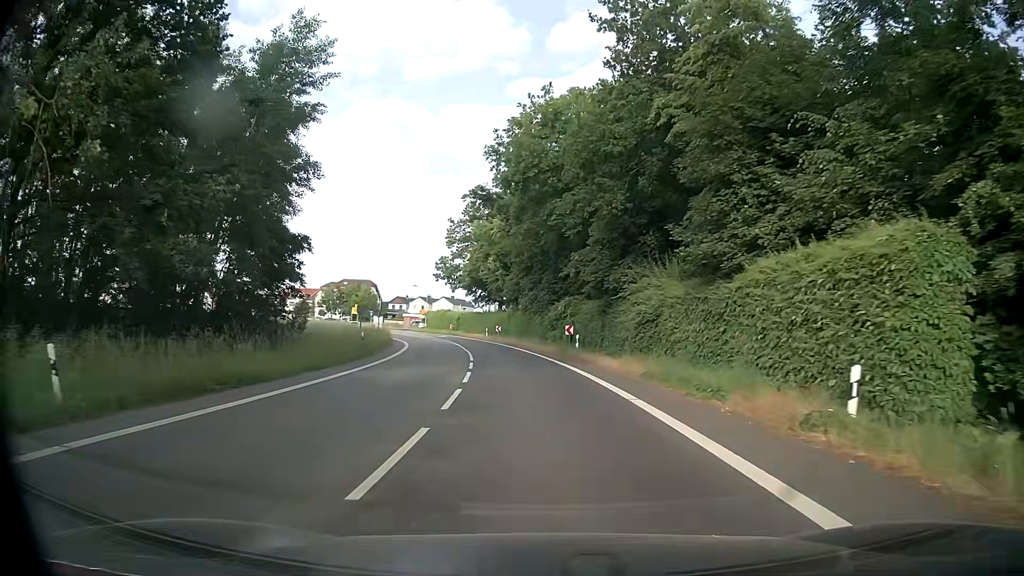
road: secondary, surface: asphalt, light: Day
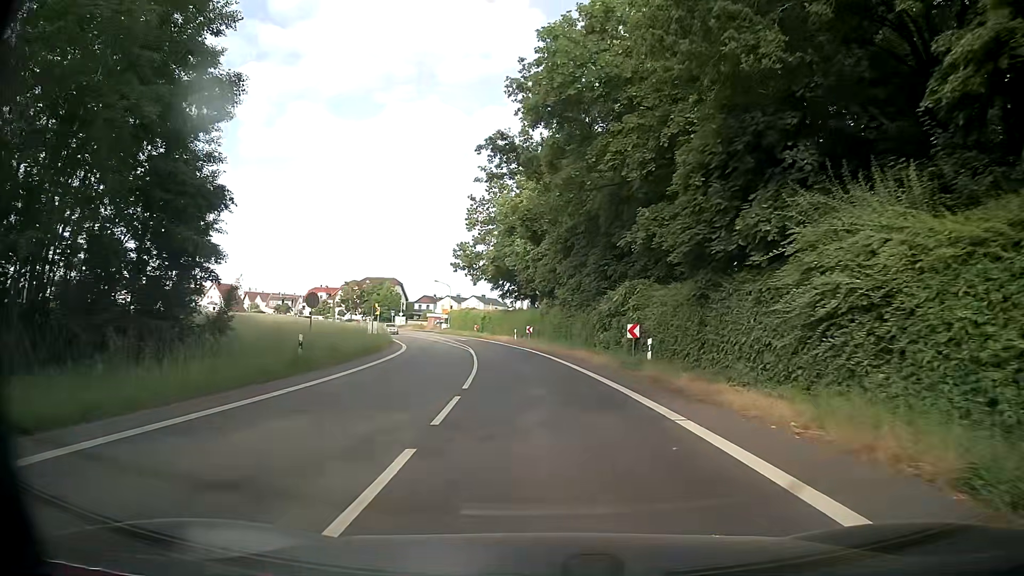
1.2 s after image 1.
(-0.5, +14.1) m; -3°
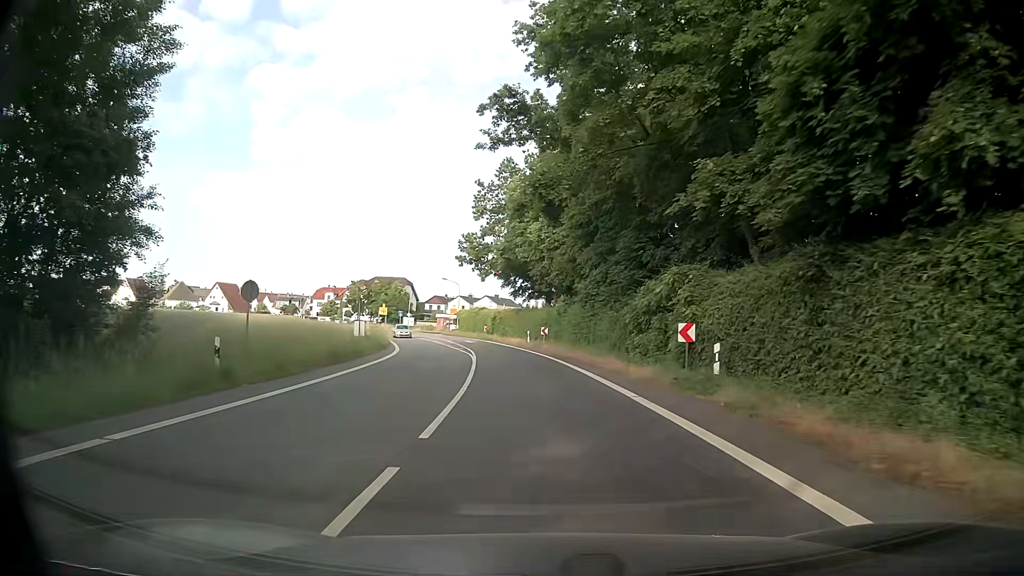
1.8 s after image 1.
(-0.1, +7.1) m; 0°
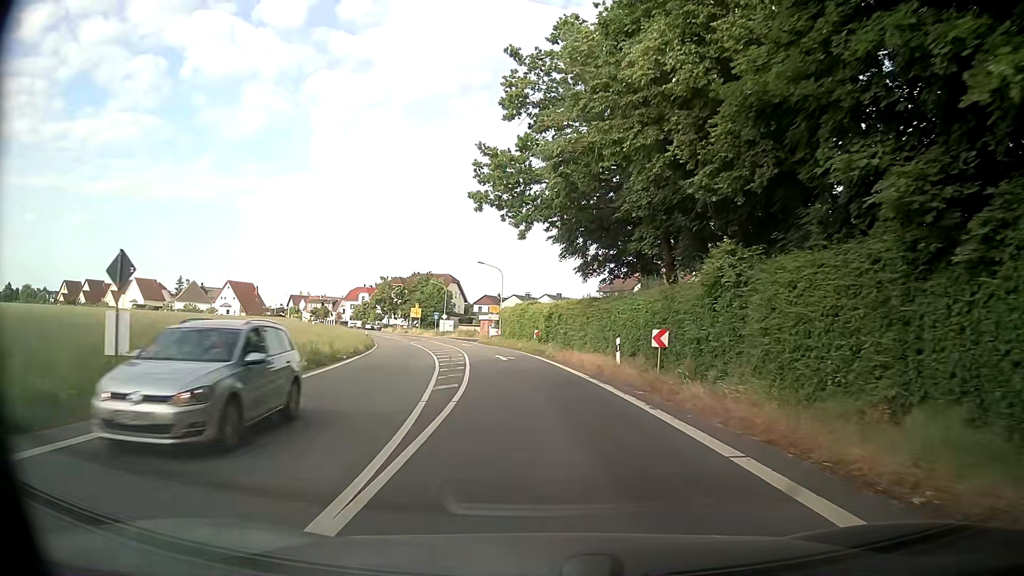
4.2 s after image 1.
(-1.9, +28.1) m; -6°
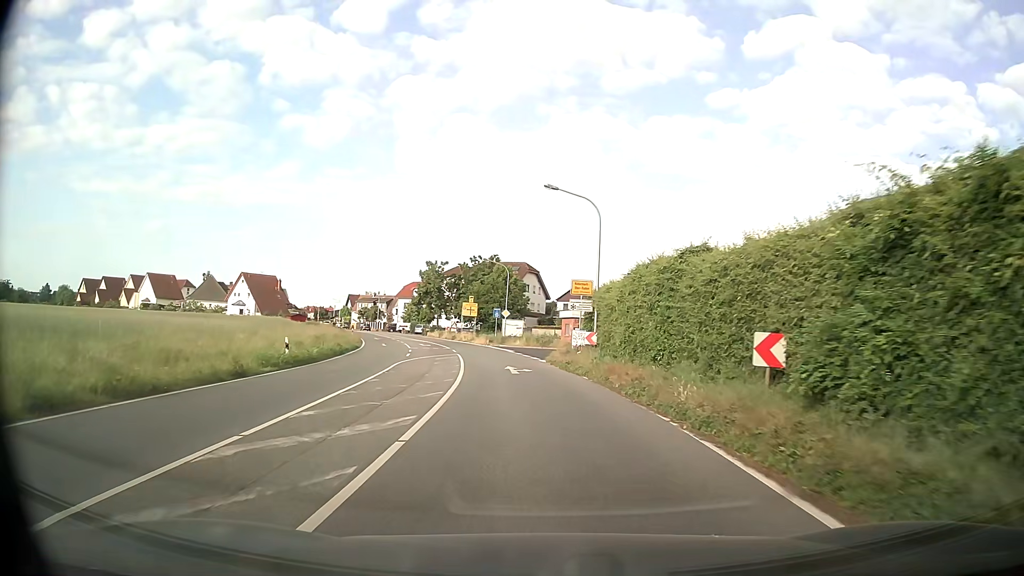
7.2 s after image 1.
(-2.6, +34.7) m; -8°
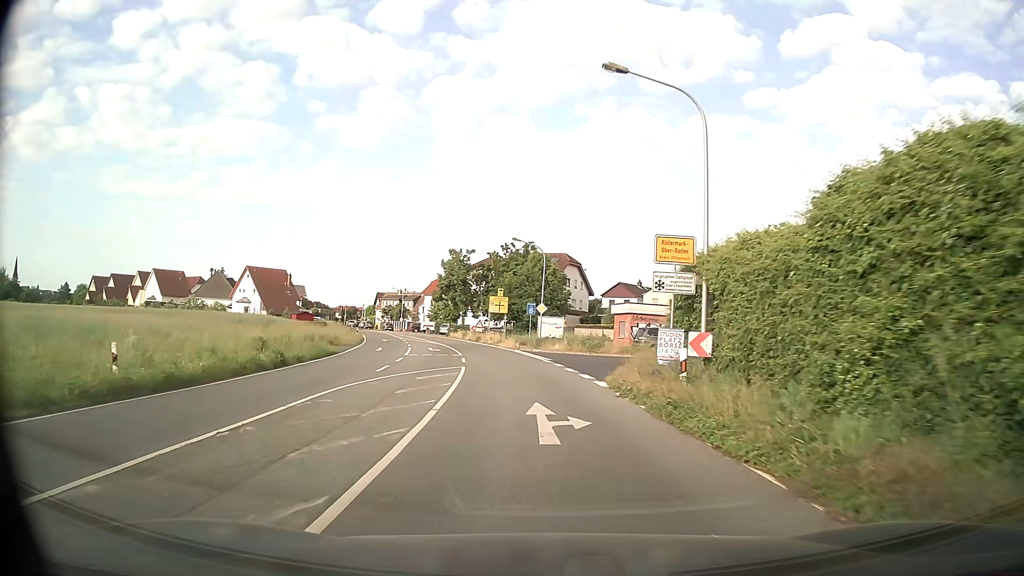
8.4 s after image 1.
(-0.4, +13.7) m; -4°
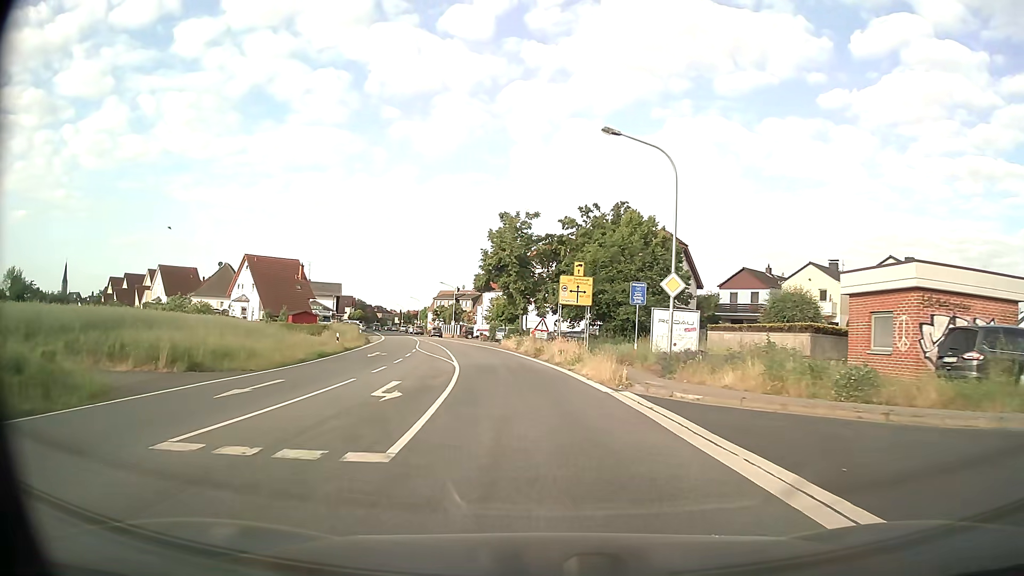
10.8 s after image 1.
(-1.5, +27.3) m; -7°
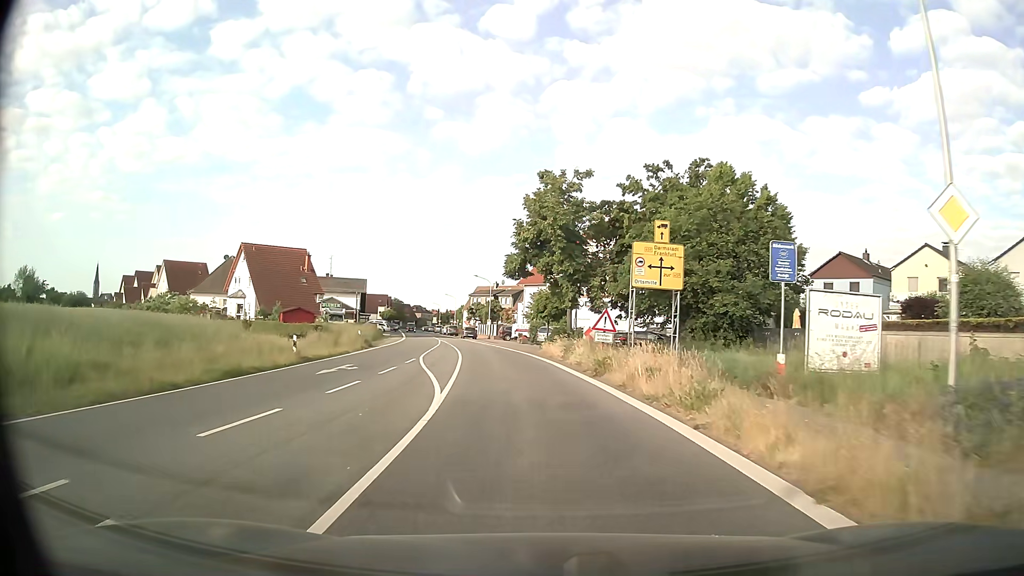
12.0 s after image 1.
(-0.4, +13.5) m; -4°
(0, +10) (-1, +20) (-2, +30) (-3, +40) (-5, +50) (-7, +60) (-9, +69) (-11, +79) (-13, +89) (-15, +99) m
